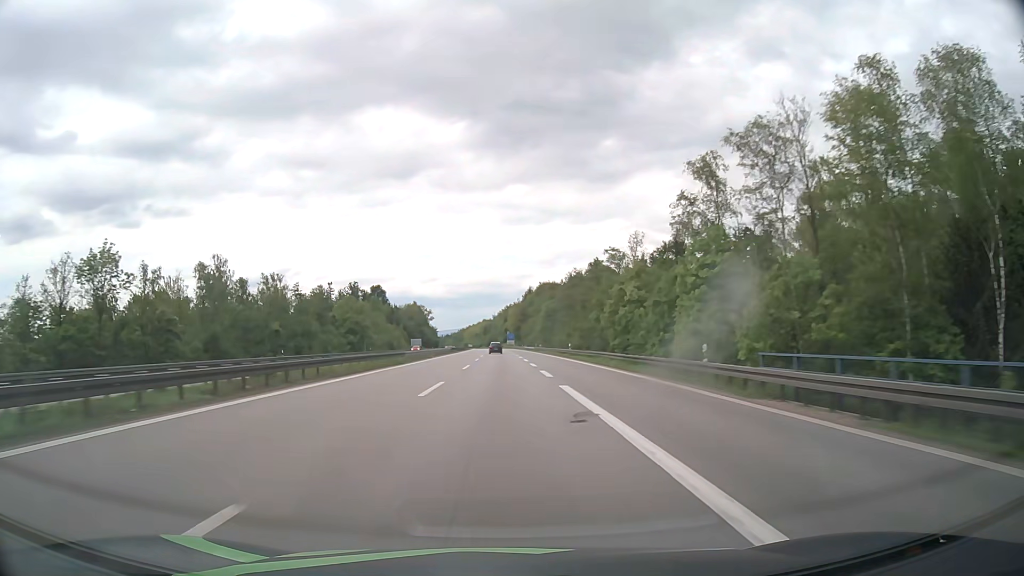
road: motorway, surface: asphalt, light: Day
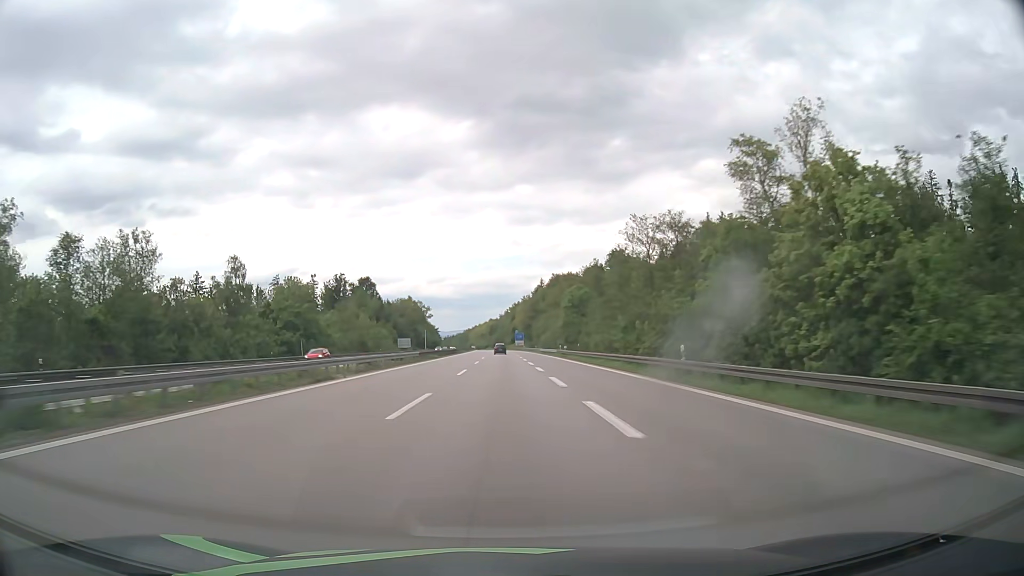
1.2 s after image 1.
(-0.3, +41.2) m; -1°
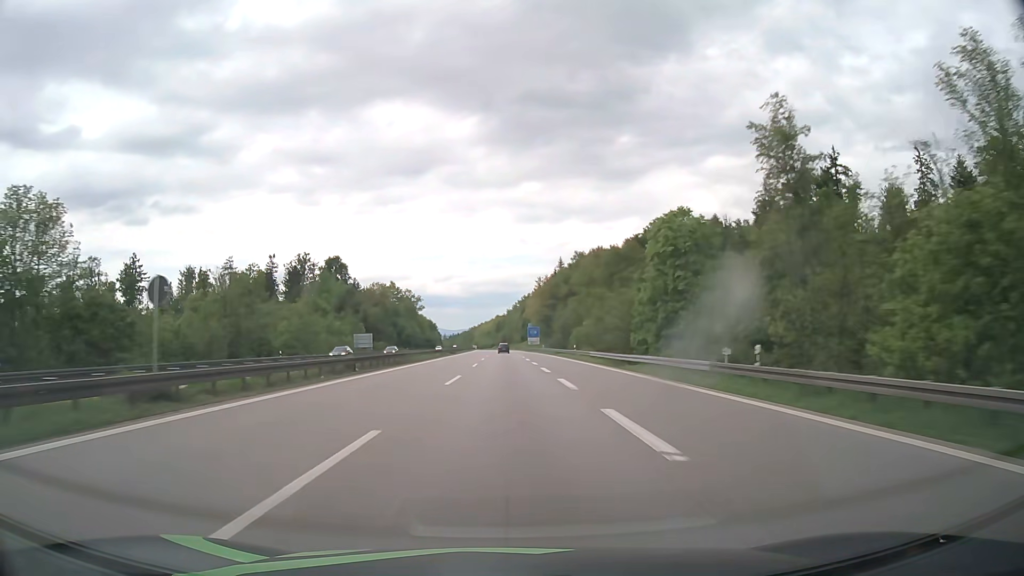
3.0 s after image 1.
(-0.4, +61.8) m; -1°
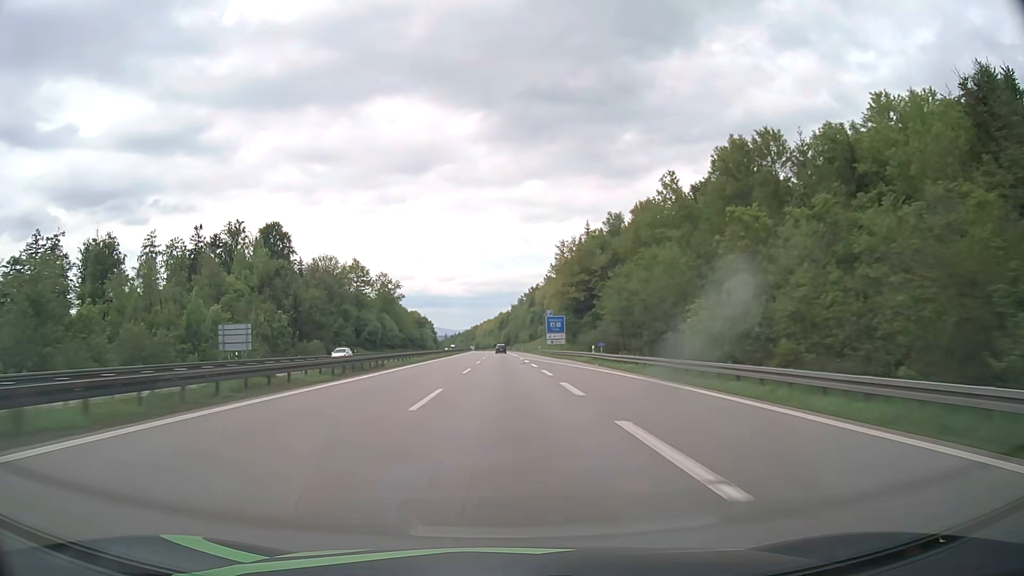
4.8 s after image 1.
(-0.2, +61.8) m; 0°
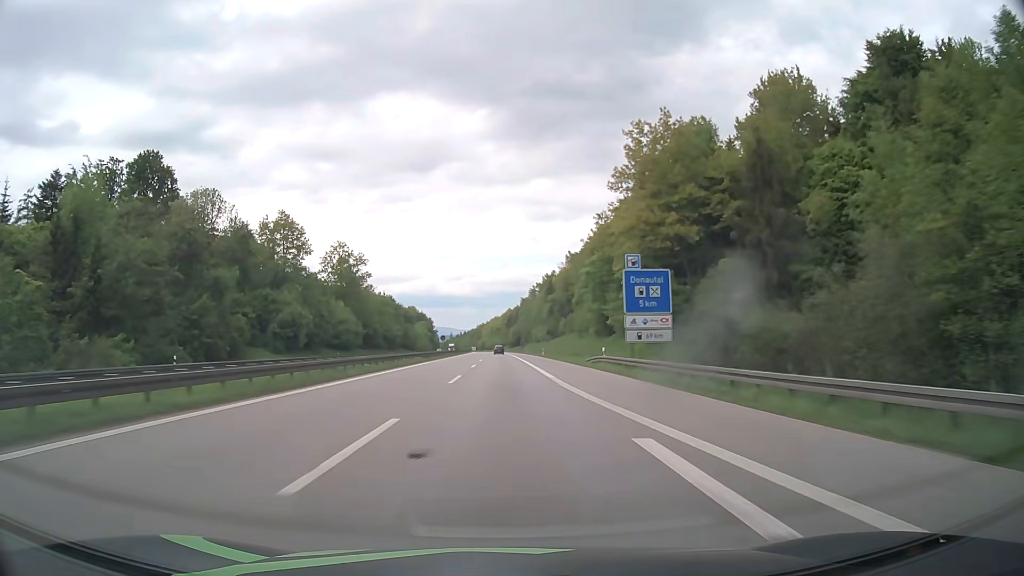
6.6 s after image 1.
(-0.4, +61.9) m; -1°
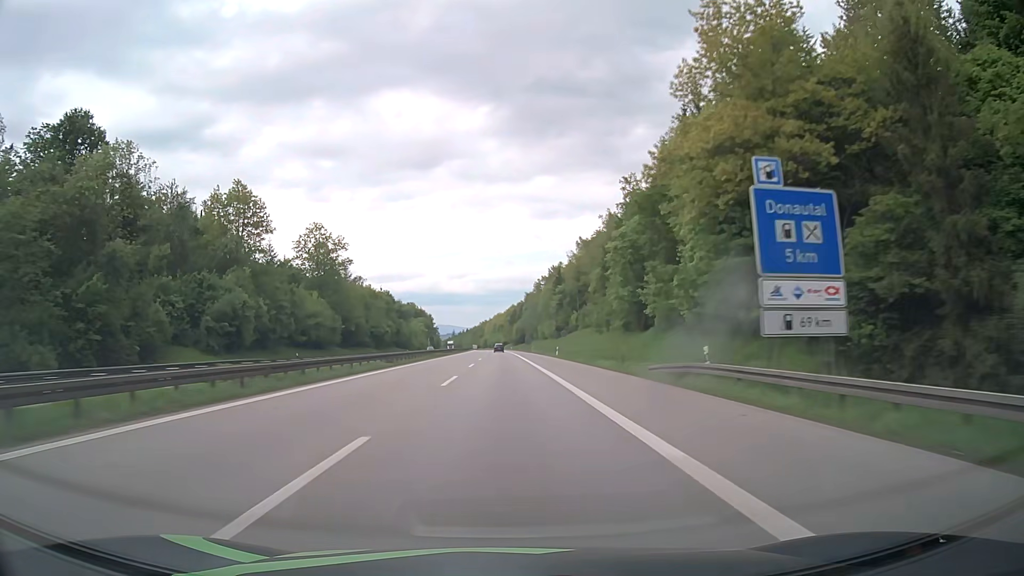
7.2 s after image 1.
(-0.1, +20.7) m; 0°
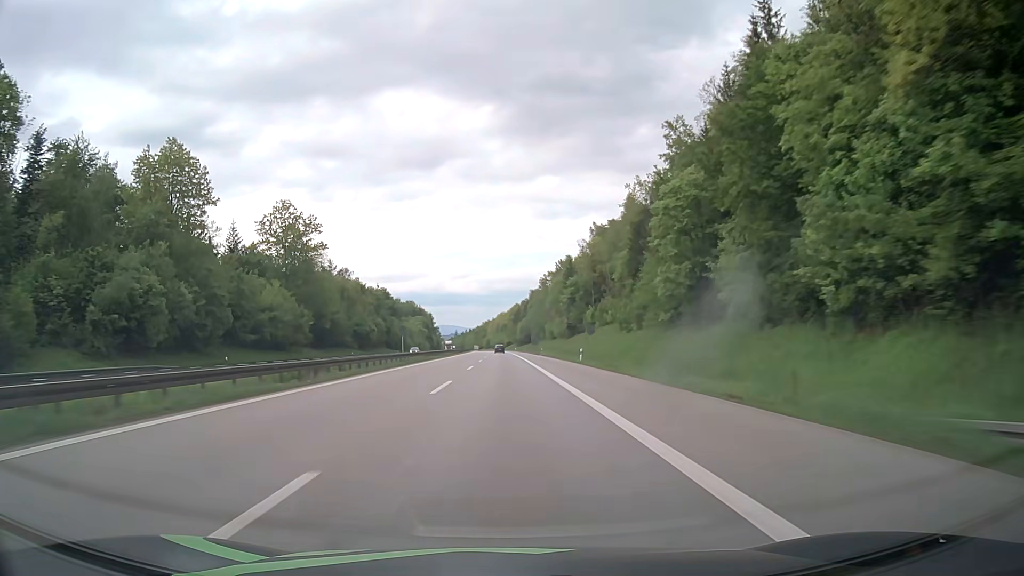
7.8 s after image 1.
(-0.1, +20.6) m; 0°
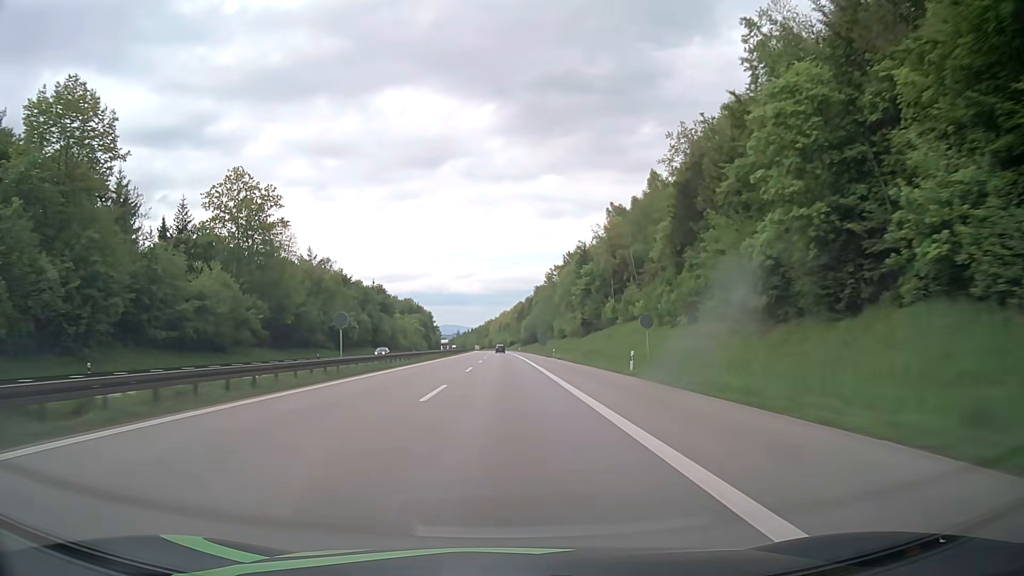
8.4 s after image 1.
(-0.1, +20.6) m; 0°
(0, +10) (0, +20) (0, +30) (0, +40) (0, +50) (0, +60) (0, +70) (0, +80) (-1, +90) (-1, +100) m
